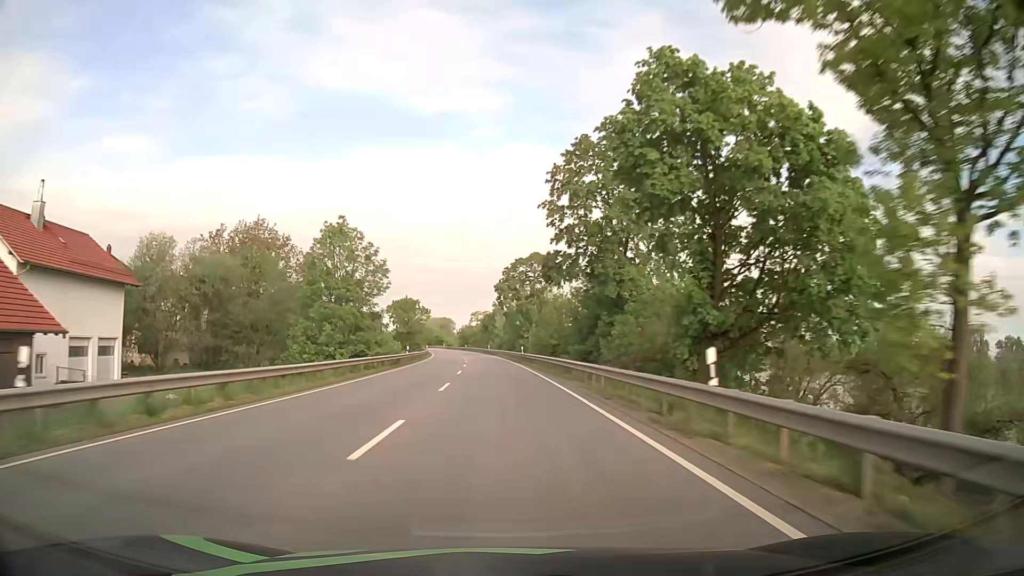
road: primary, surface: asphalt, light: Day
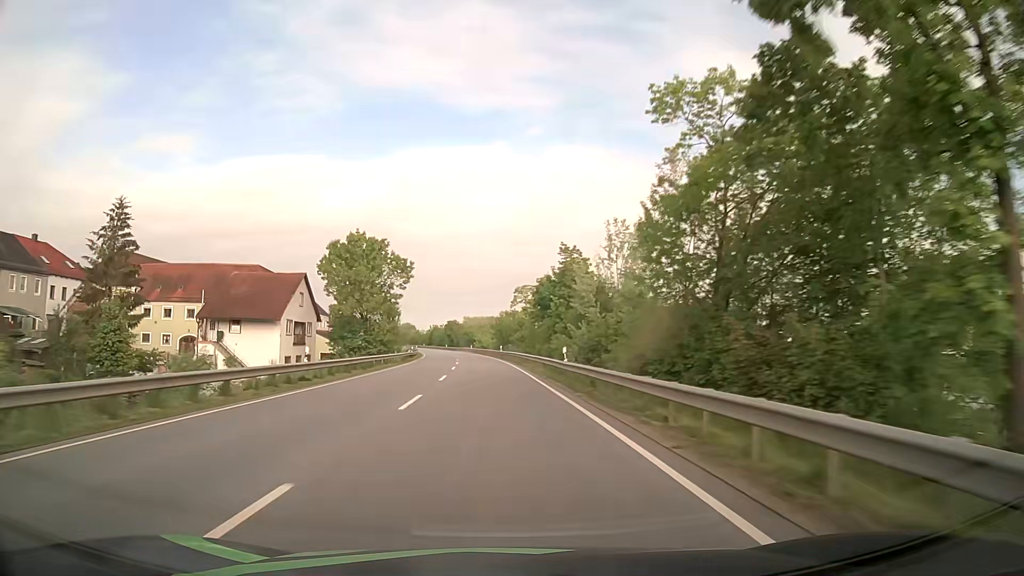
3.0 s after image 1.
(-2.8, +79.9) m; -4°
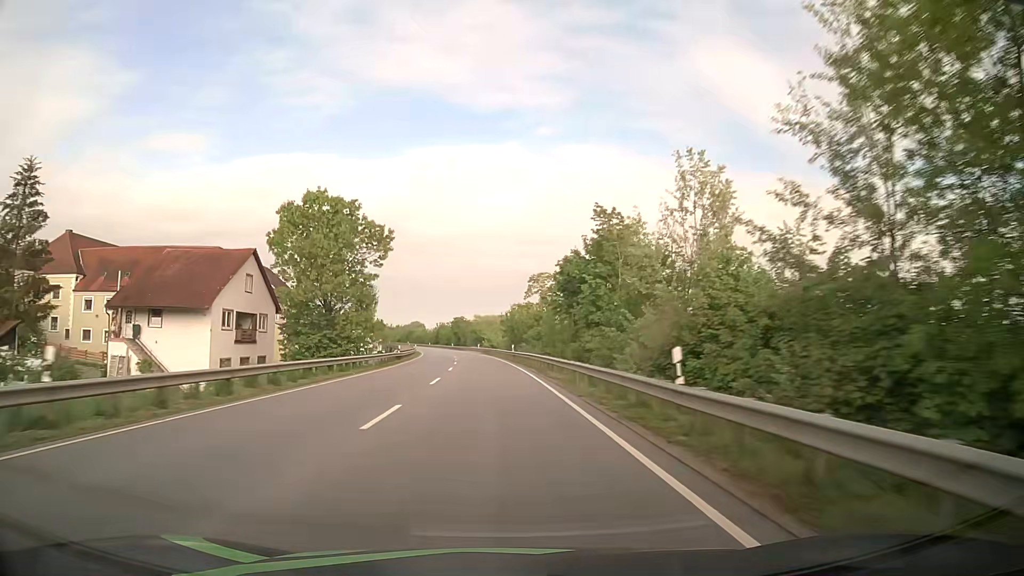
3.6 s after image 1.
(-0.1, +16.0) m; -1°
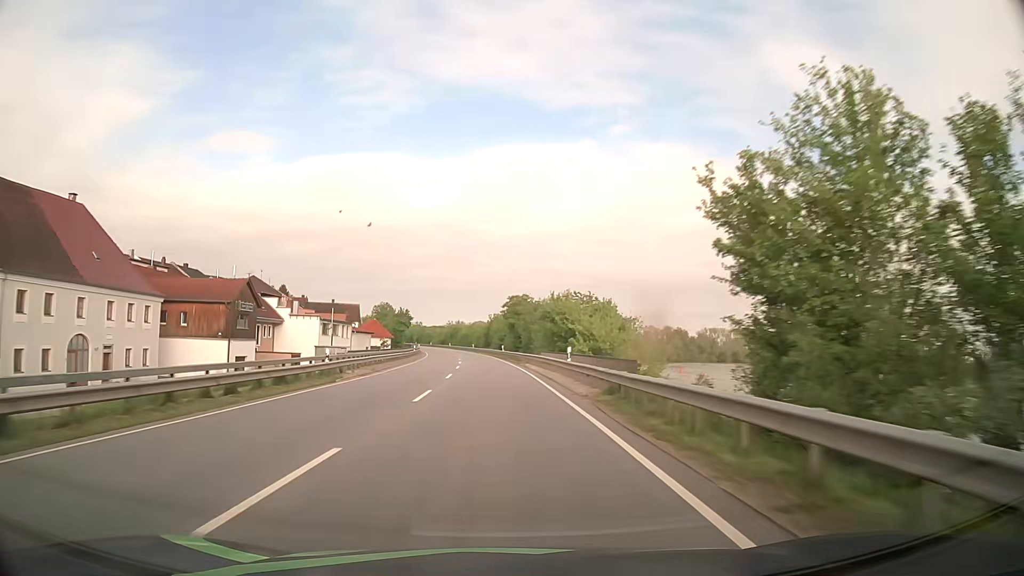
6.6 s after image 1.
(-3.8, +79.8) m; -6°
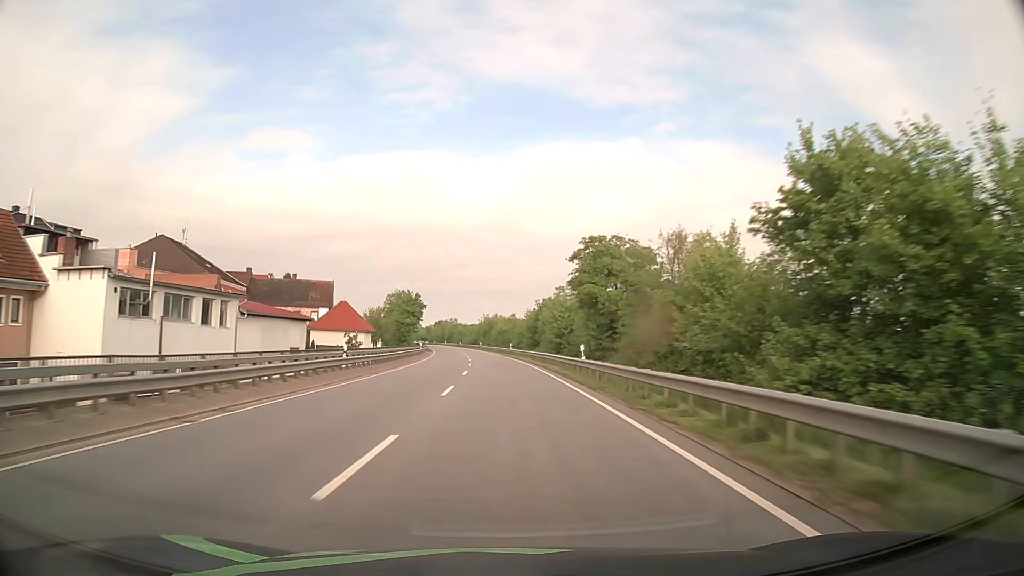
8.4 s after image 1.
(-1.5, +48.0) m; -3°
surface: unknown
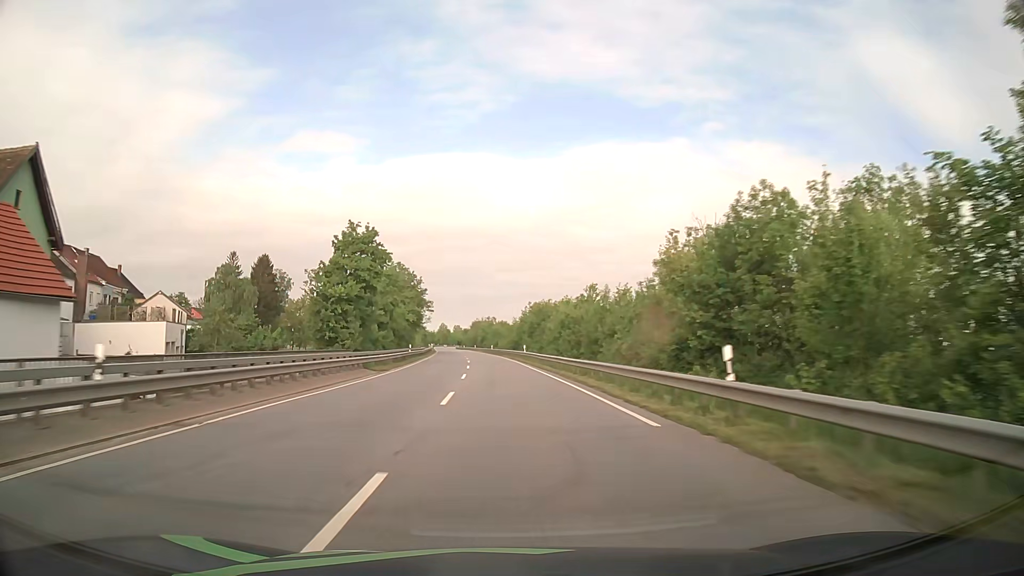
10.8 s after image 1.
(-2.4, +64.1) m; -4°
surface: asphalt
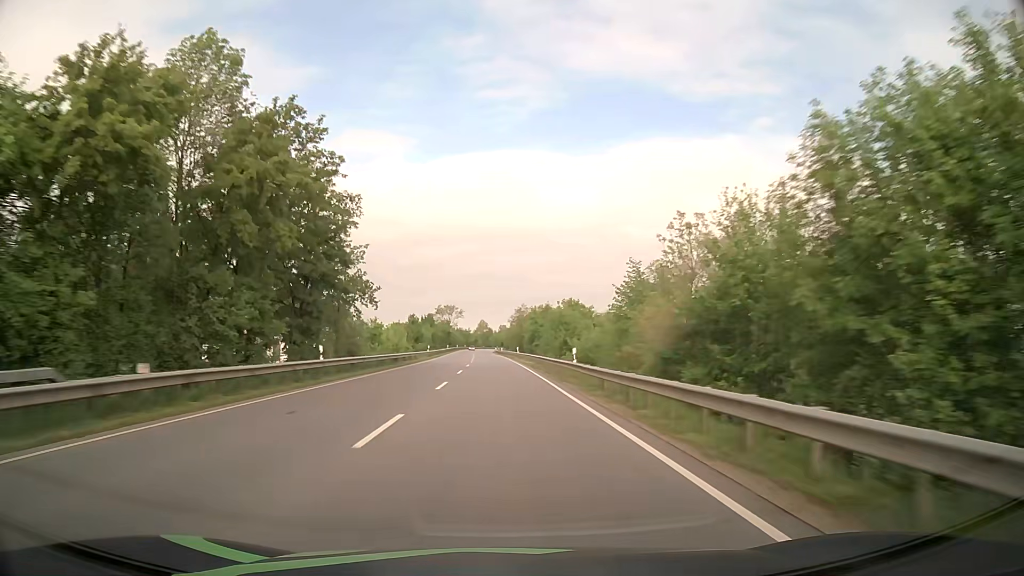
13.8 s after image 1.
(-3.0, +80.1) m; -4°
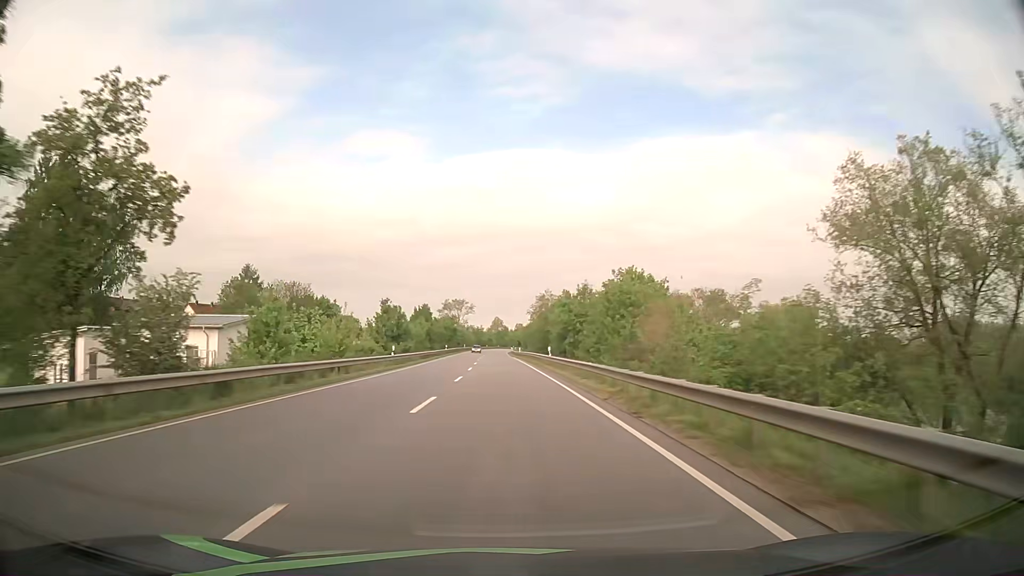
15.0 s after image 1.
(-0.3, +32.0) m; -1°
(0, +10) (0, +20) (0, +30) (0, +40) (-1, +50) (-1, +60) (-1, +70) (-1, +80) (-1, +90) (-2, +100) m
